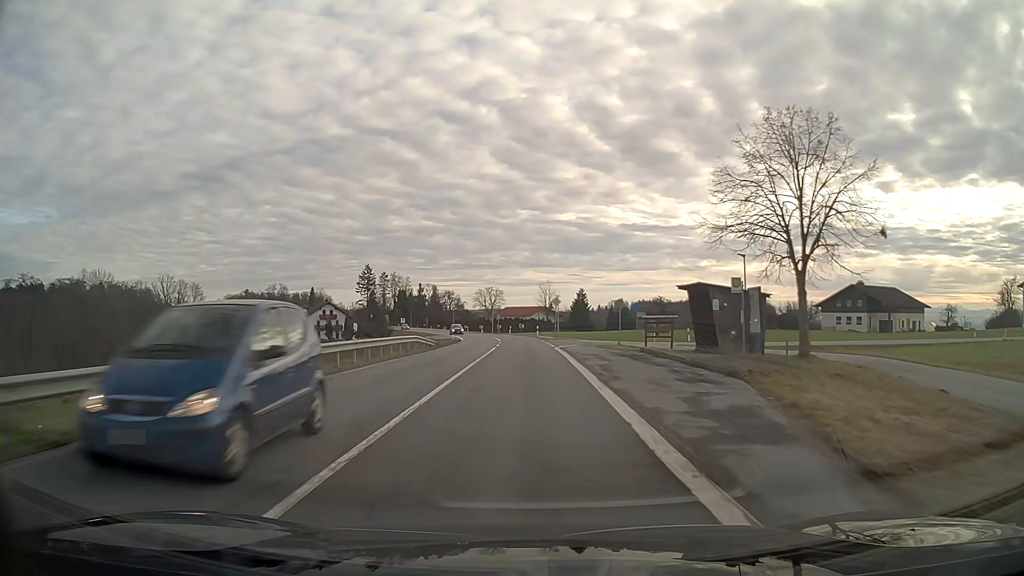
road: secondary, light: Day
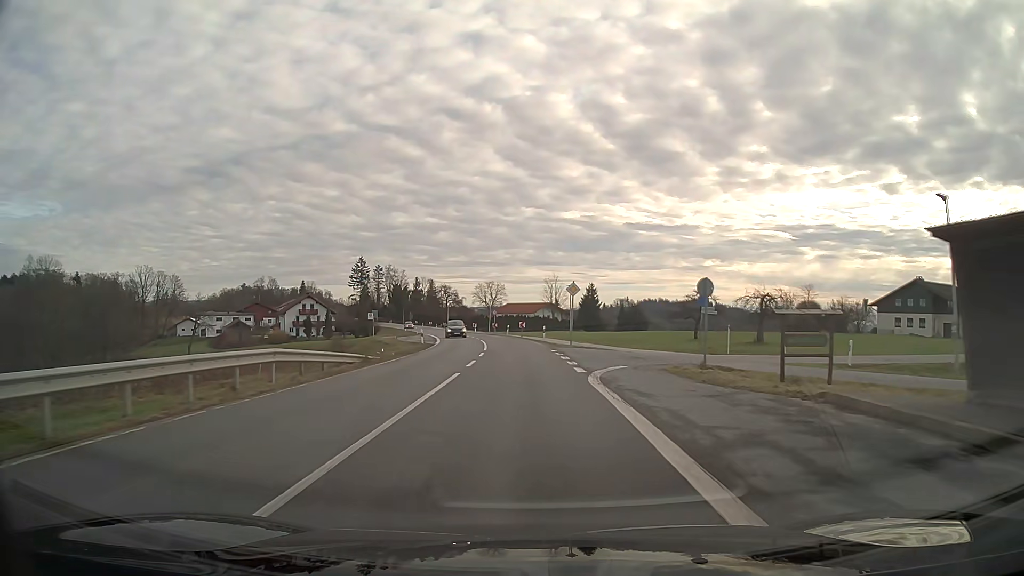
(-0.1, +19.5) m; 0°
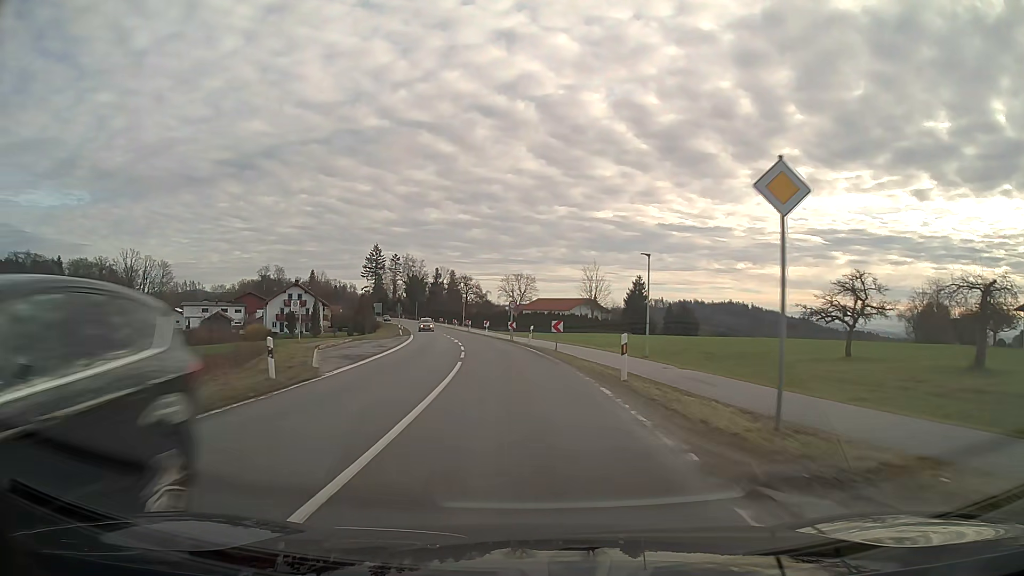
(-0.6, +29.4) m; -3°
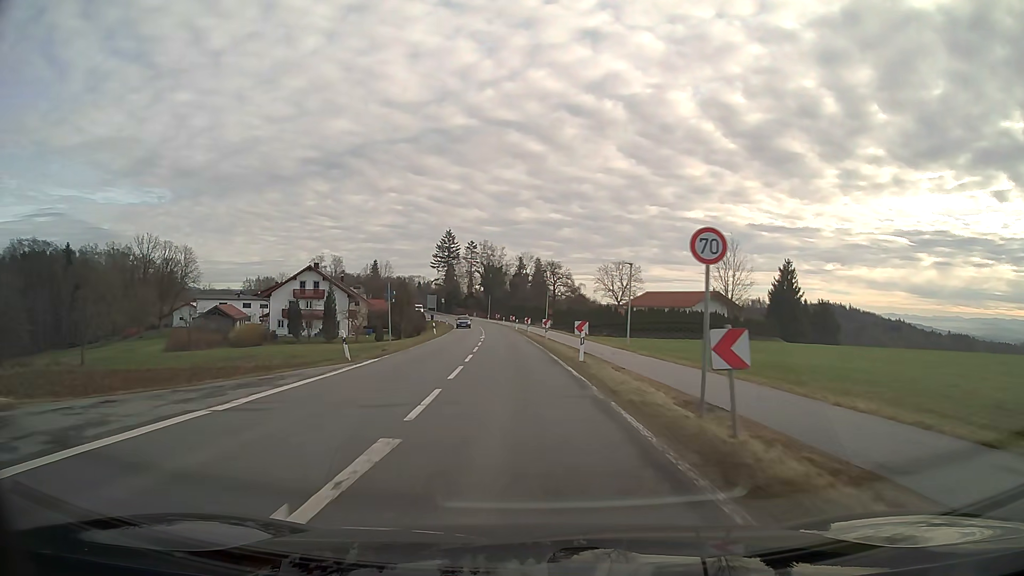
(-2.6, +39.7) m; -8°
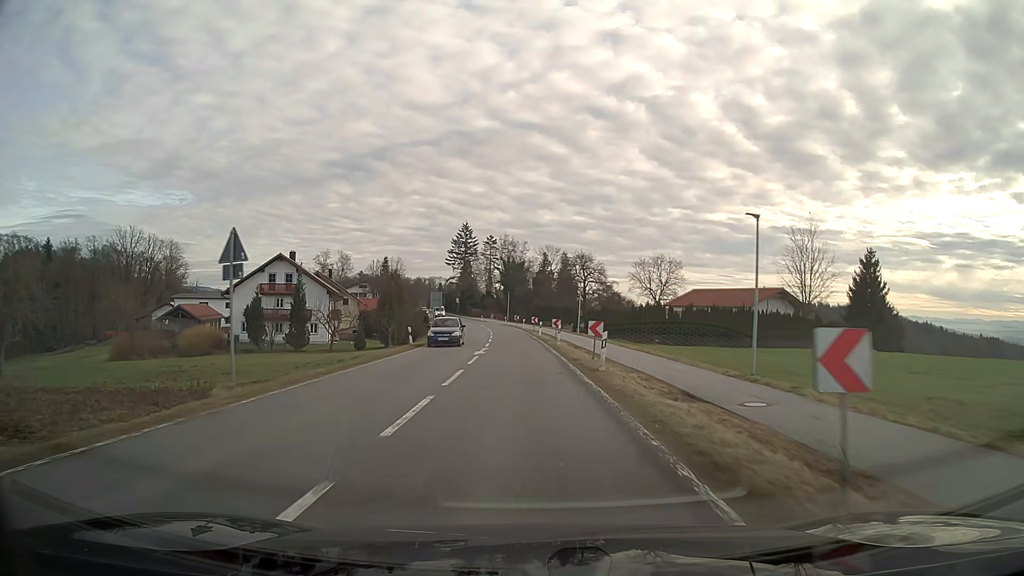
(-0.4, +20.3) m; -2°
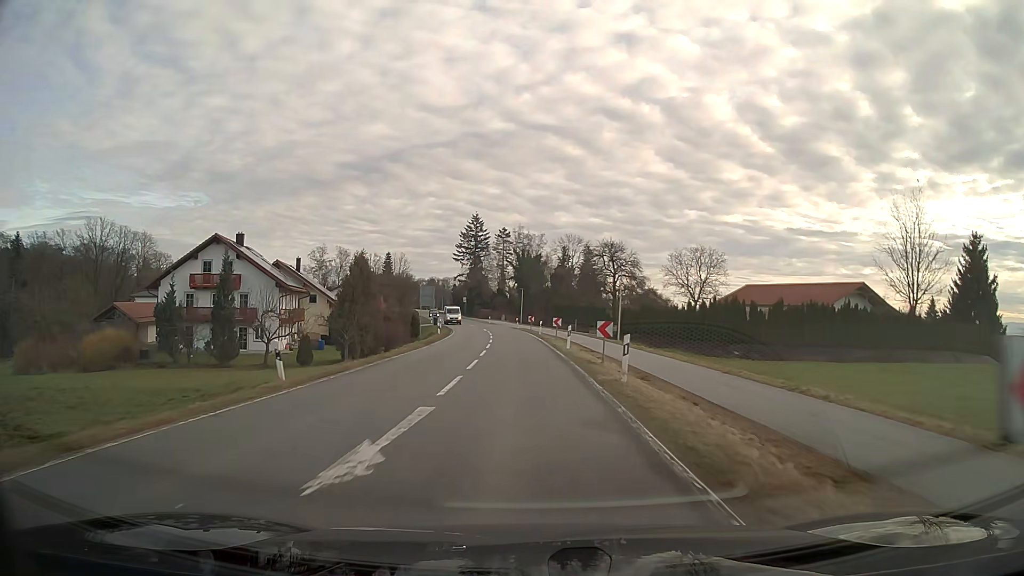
(-0.3, +20.4) m; -1°
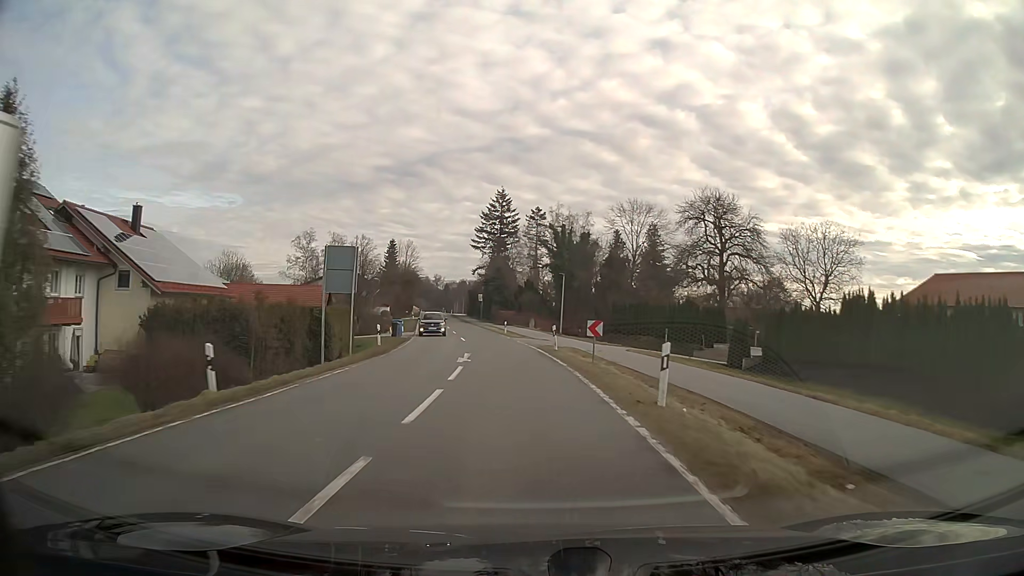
(-1.0, +40.6) m; -4°
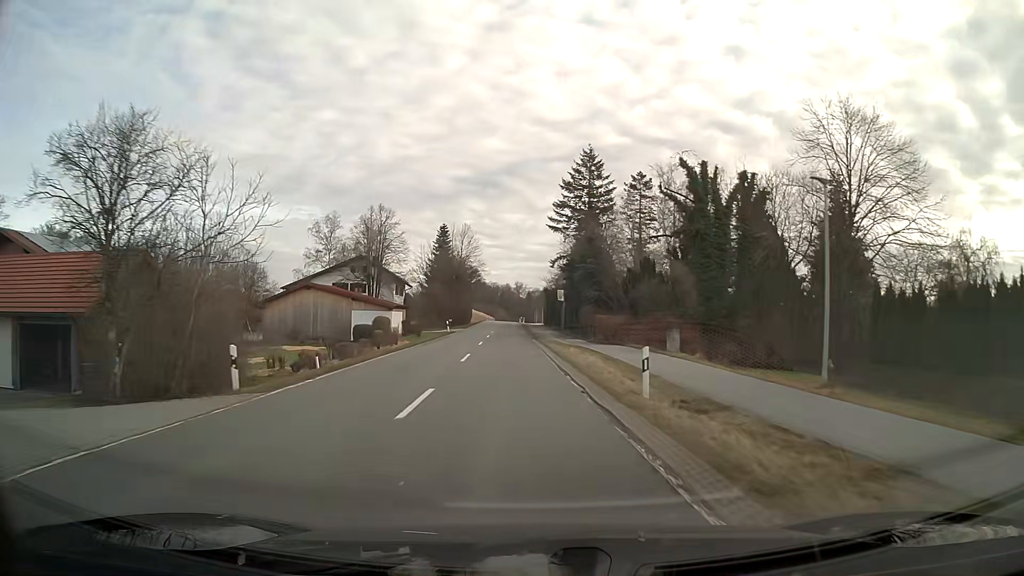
(-2.5, +40.2) m; -7°
